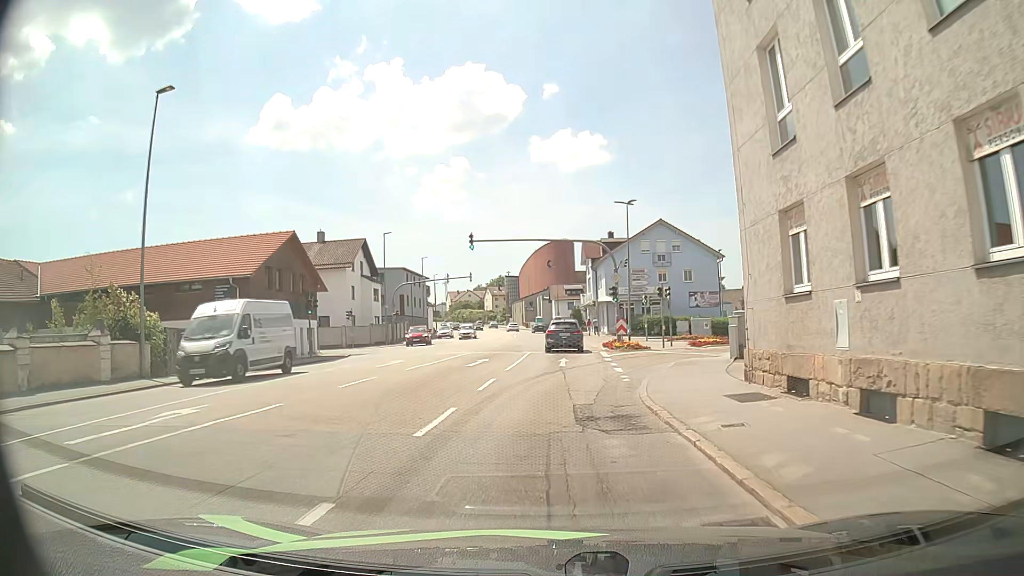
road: tertiary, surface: asphalt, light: Day
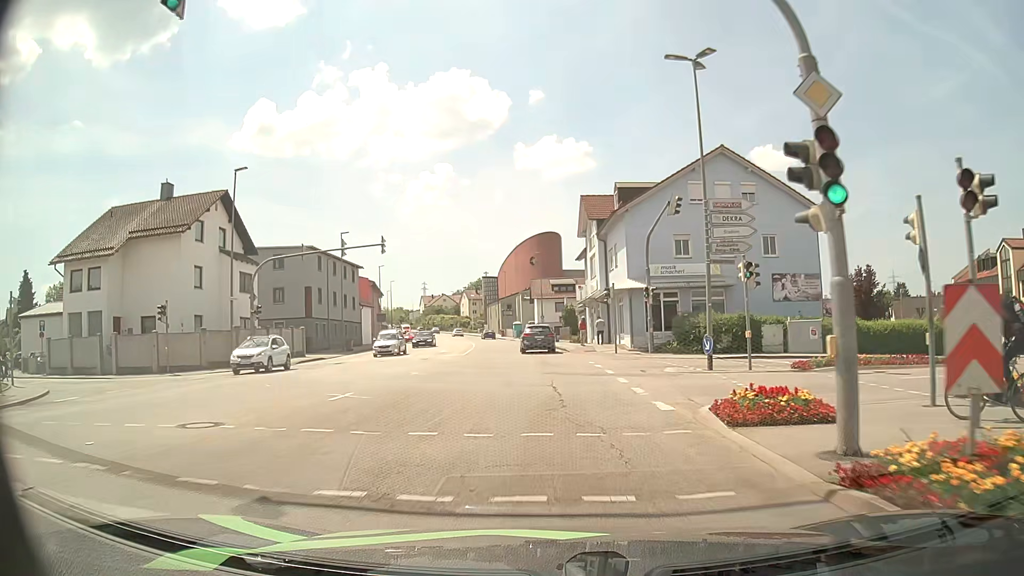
(+0.4, +29.2) m; +1°
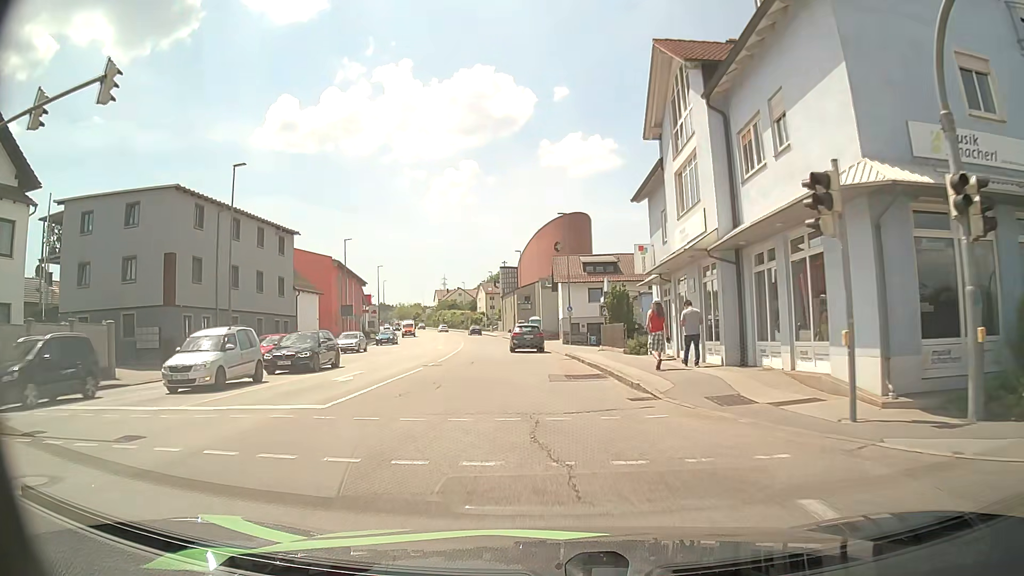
(-0.2, +25.5) m; -2°
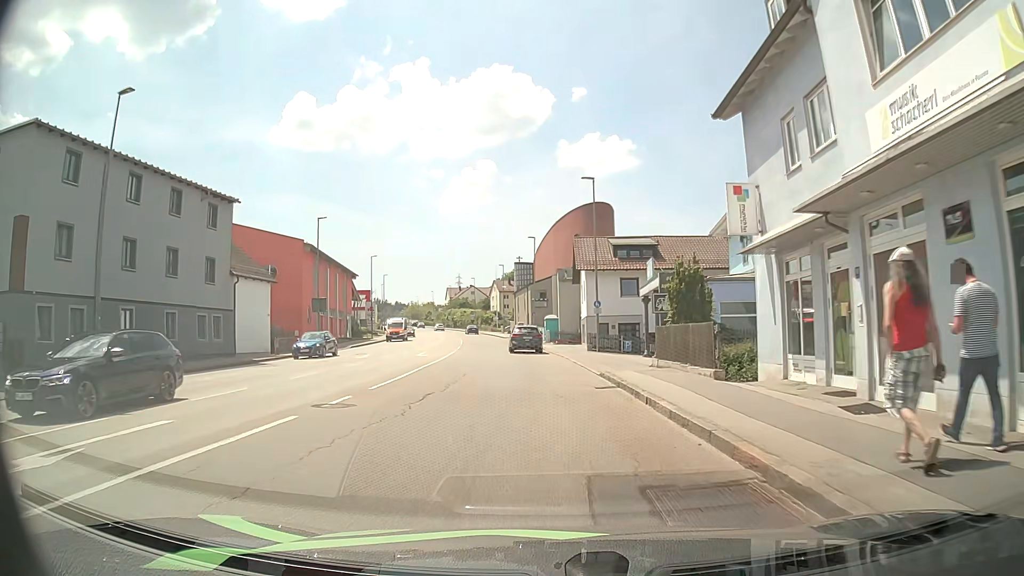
(-0.2, +12.8) m; -1°
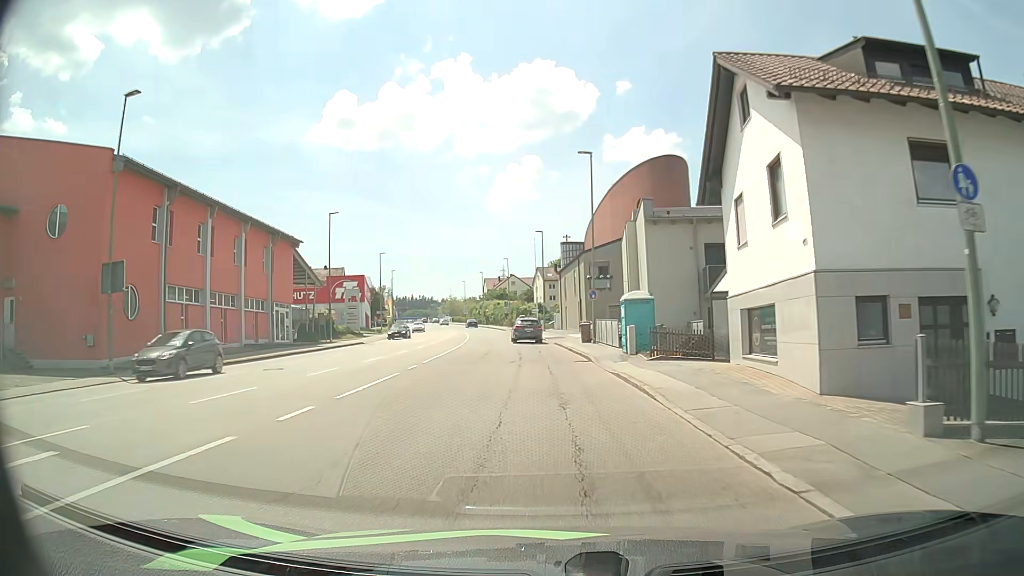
(-1.2, +32.2) m; -4°
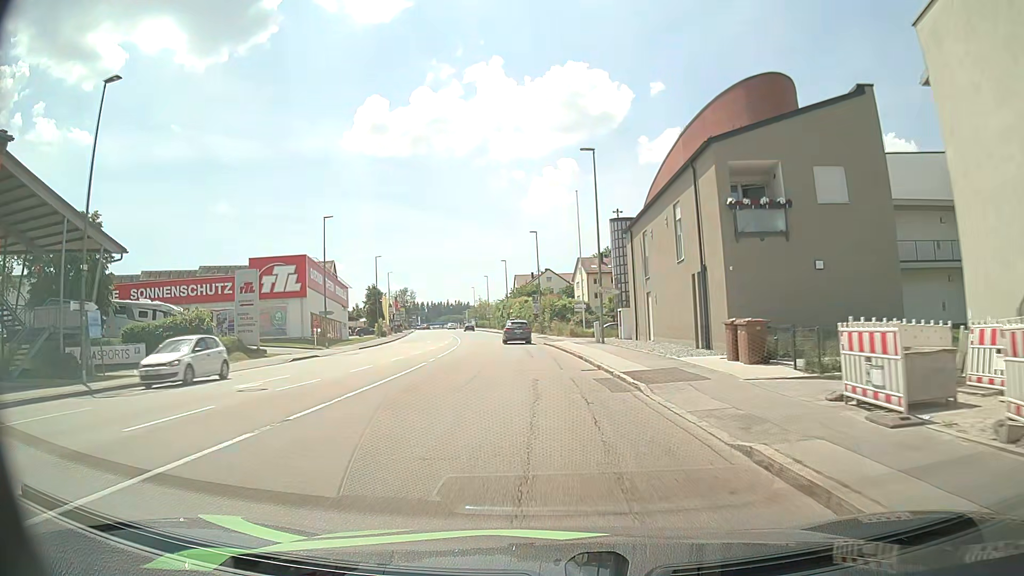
(-1.1, +34.2) m; -3°
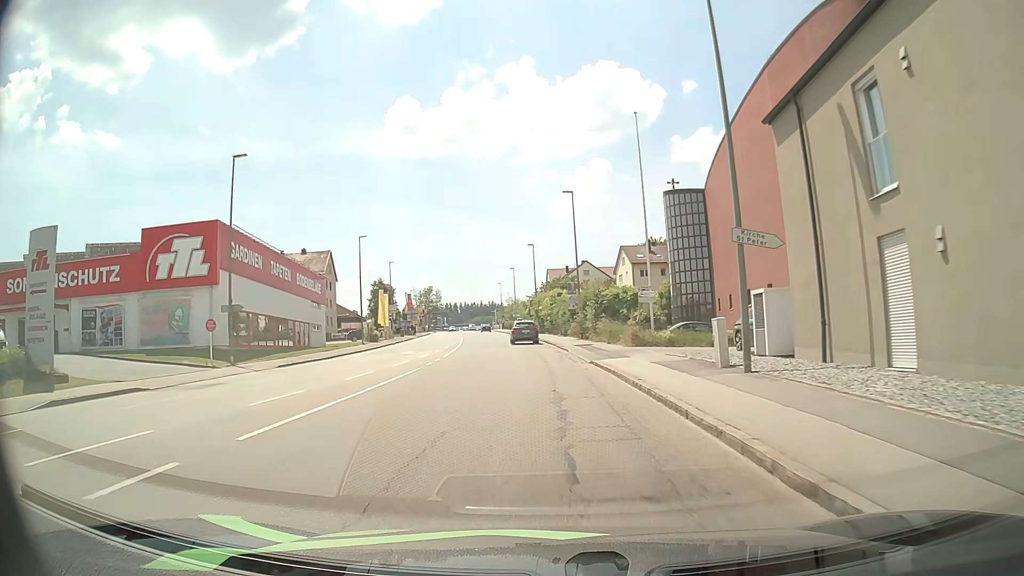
(-0.5, +21.1) m; -3°
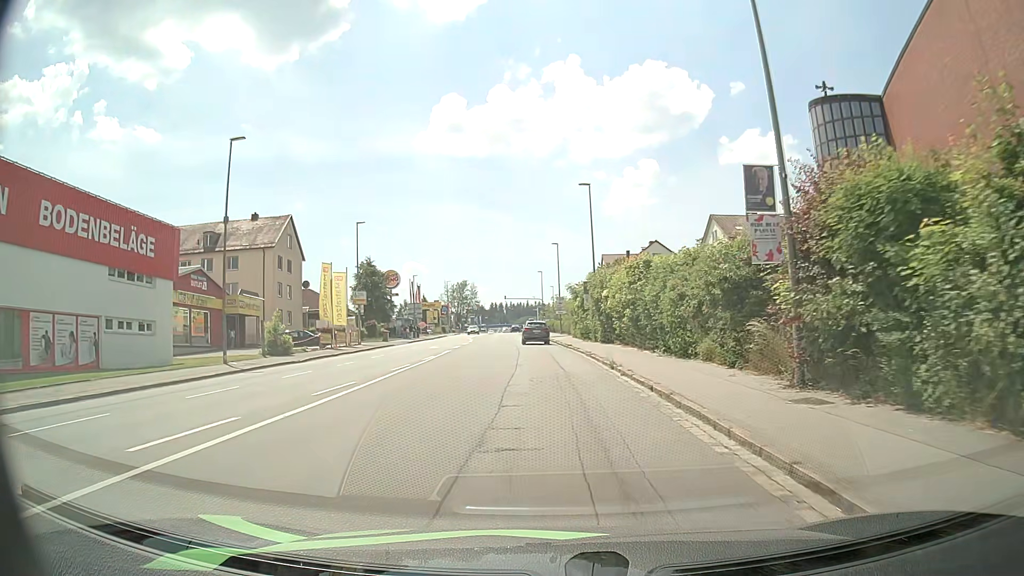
(-1.3, +35.1) m; -5°
(0, +10) (0, +20) (0, +30) (-1, +40) (-1, +50) (-1, +60) (-2, +70) (-2, +80) (-3, +90) (-3, +100) m
